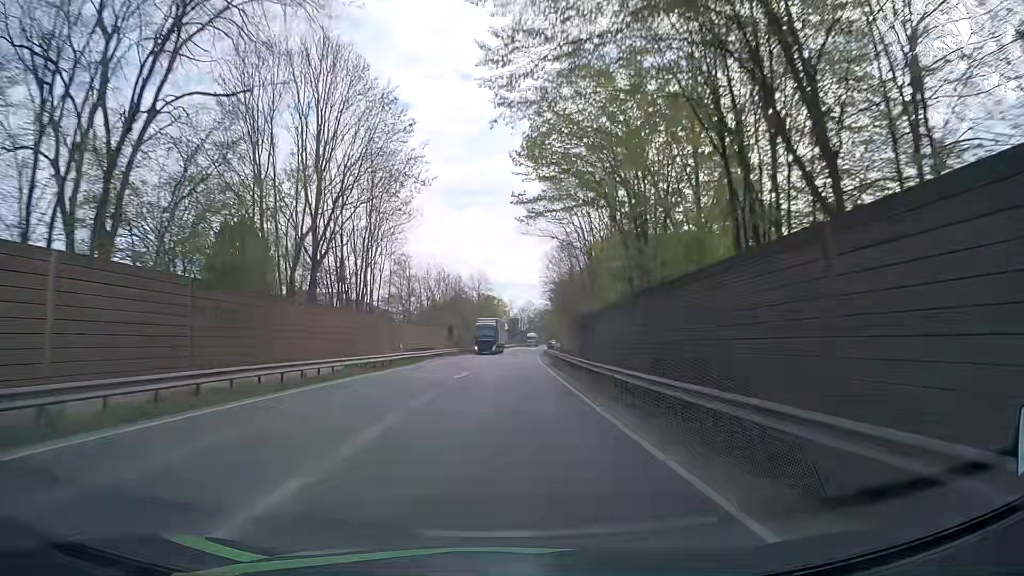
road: primary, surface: asphalt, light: Day
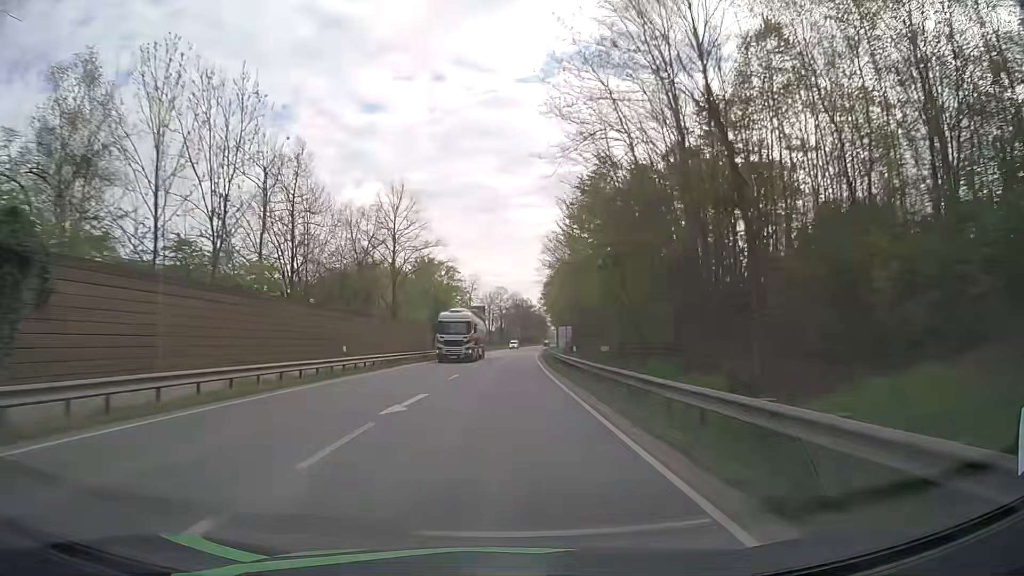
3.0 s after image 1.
(+1.7, +67.1) m; +2°
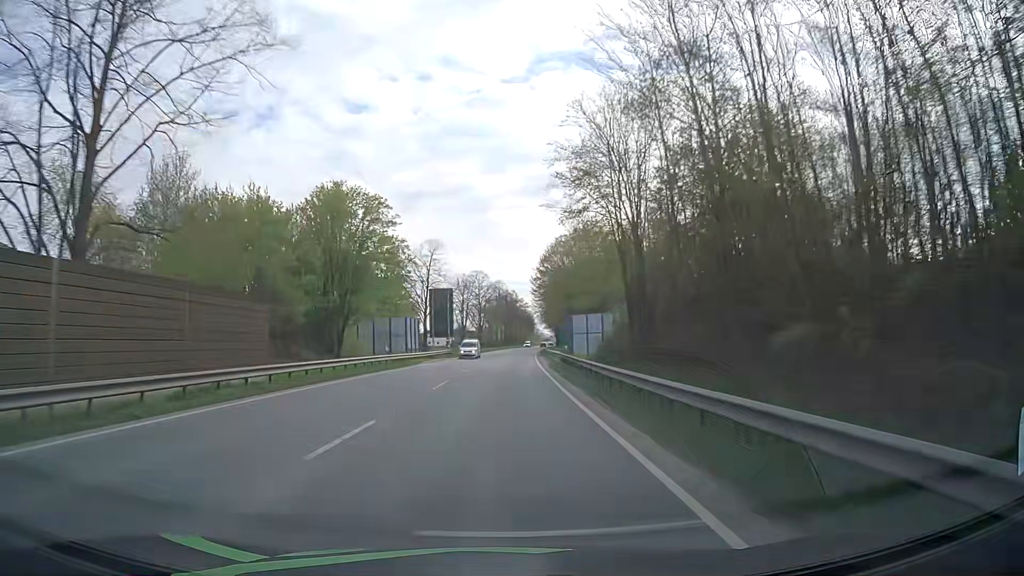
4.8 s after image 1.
(+0.7, +40.5) m; +2°
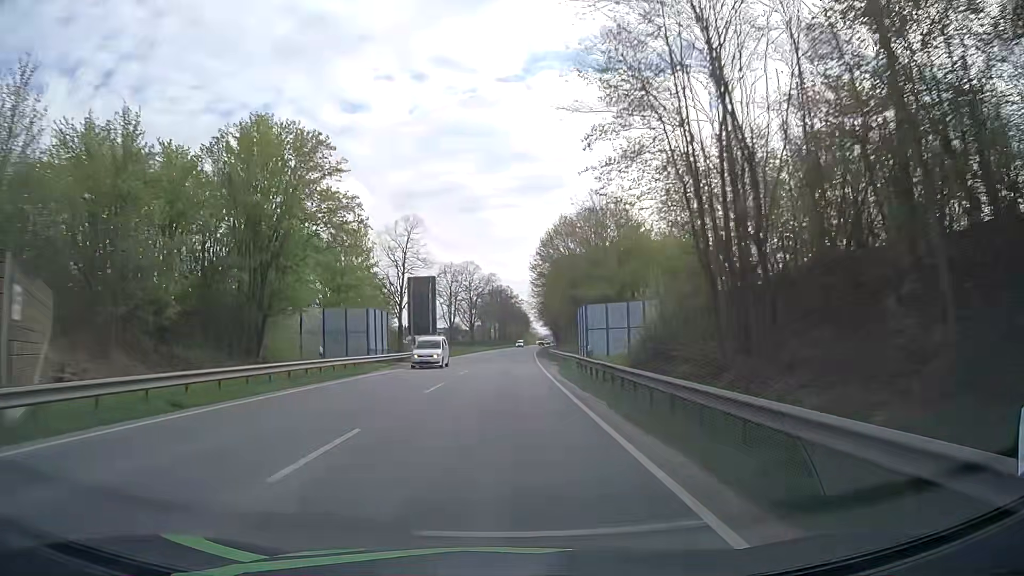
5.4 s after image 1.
(+0.1, +13.5) m; +1°
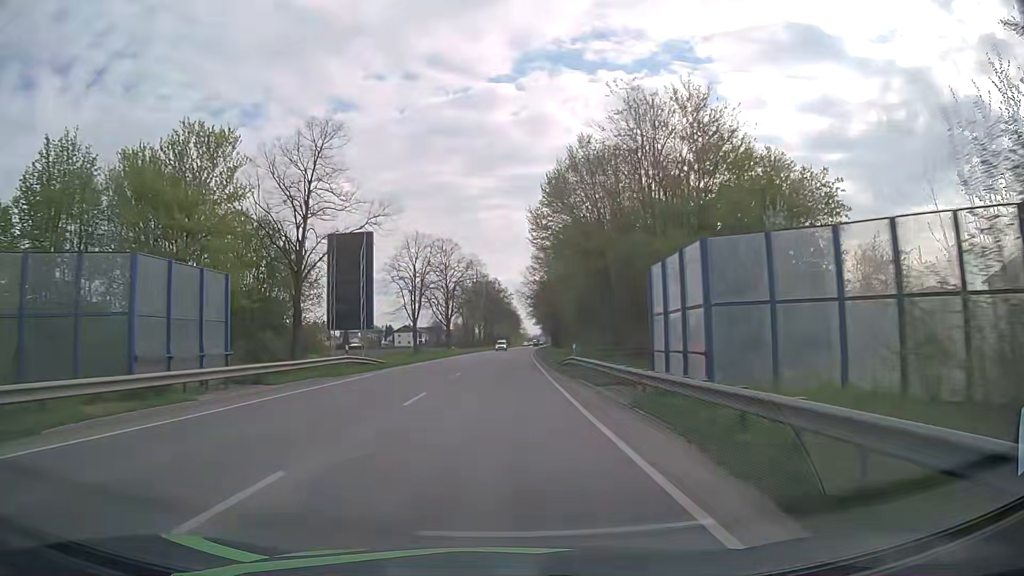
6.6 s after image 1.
(+0.2, +27.1) m; +1°
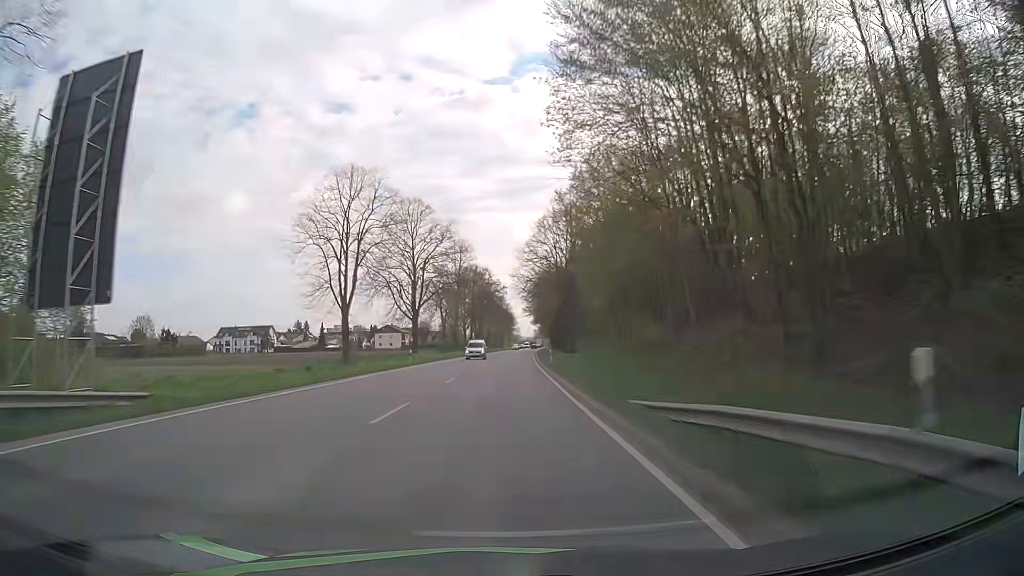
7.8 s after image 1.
(+0.2, +27.2) m; +1°
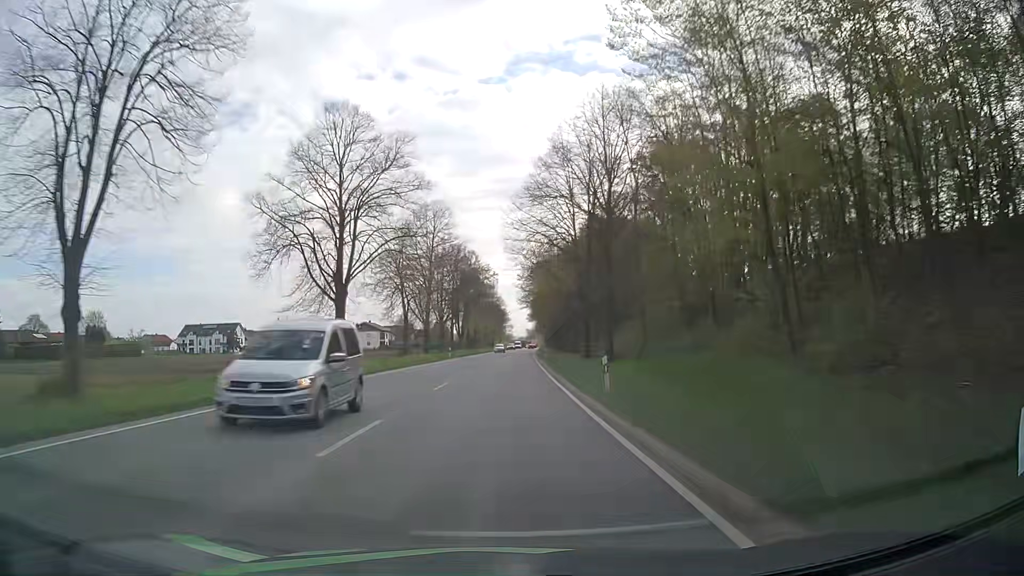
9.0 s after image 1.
(+0.1, +27.4) m; +1°
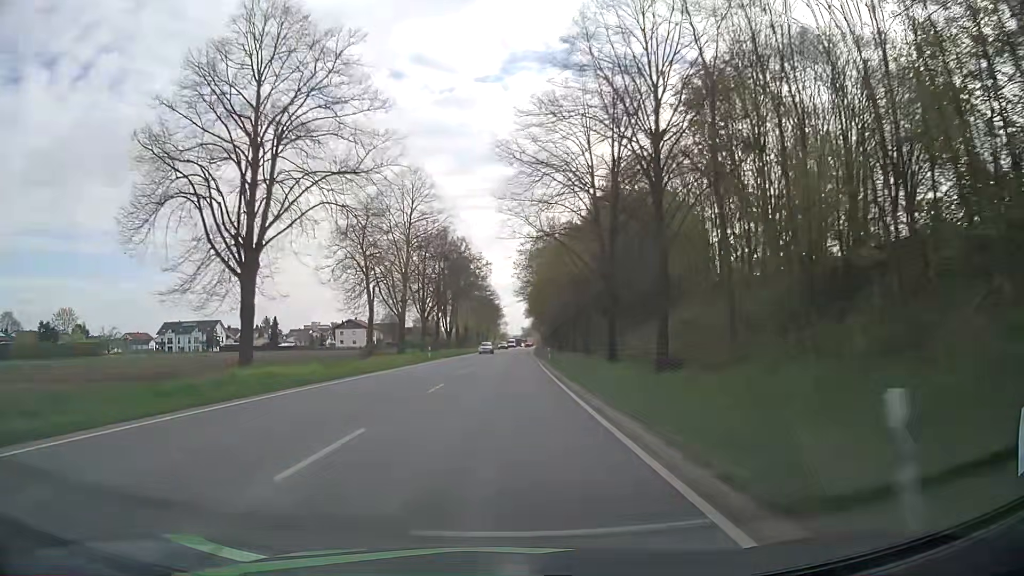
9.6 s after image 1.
(+0.1, +13.8) m; 0°
(0, +10) (0, +20) (0, +30) (0, +40) (+1, +50) (+1, +60) (+1, +70) (+2, +80) (+2, +90) (+2, +100) m
